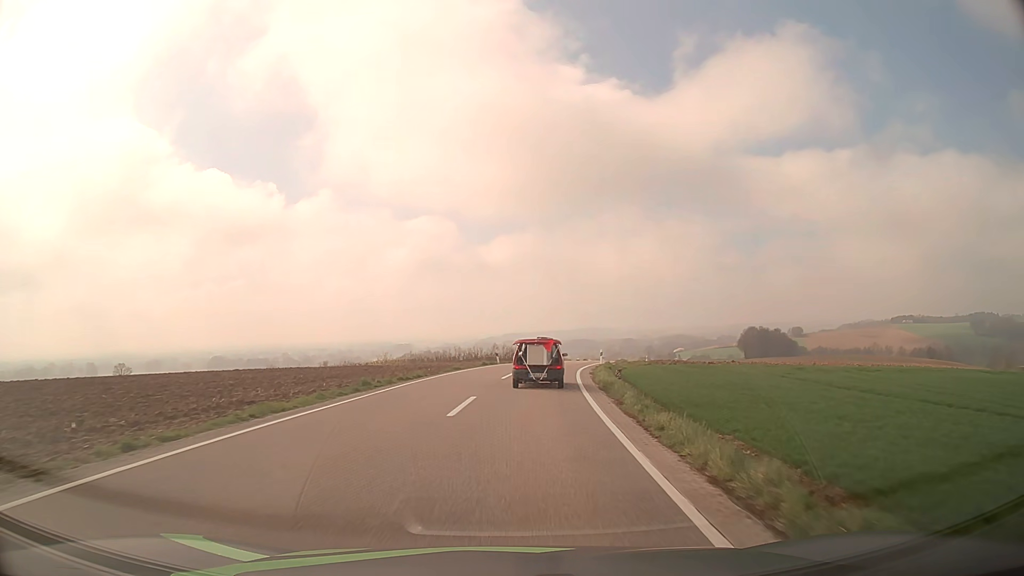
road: tertiary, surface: asphalt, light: Day
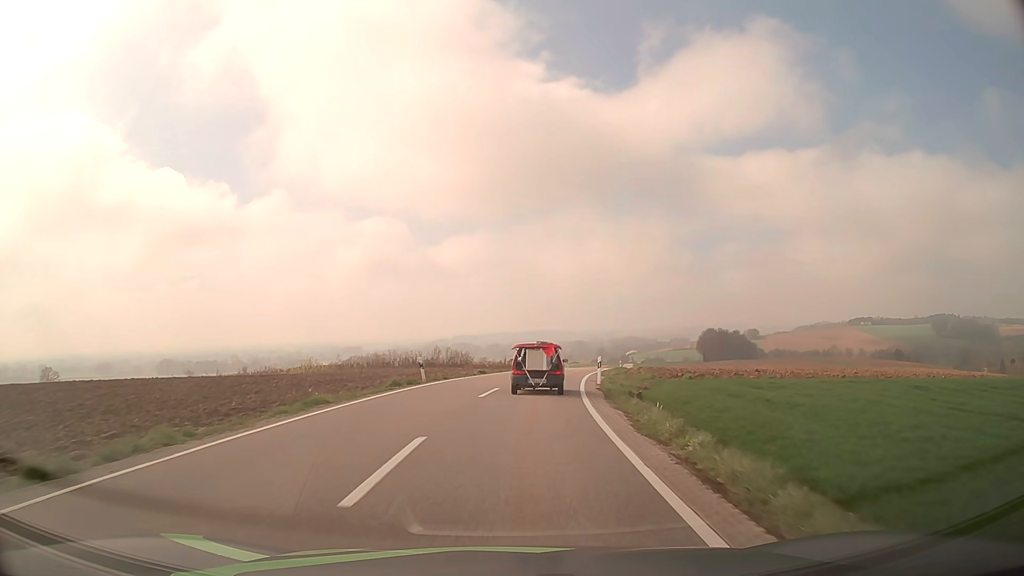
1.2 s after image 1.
(+0.6, +19.0) m; +4°
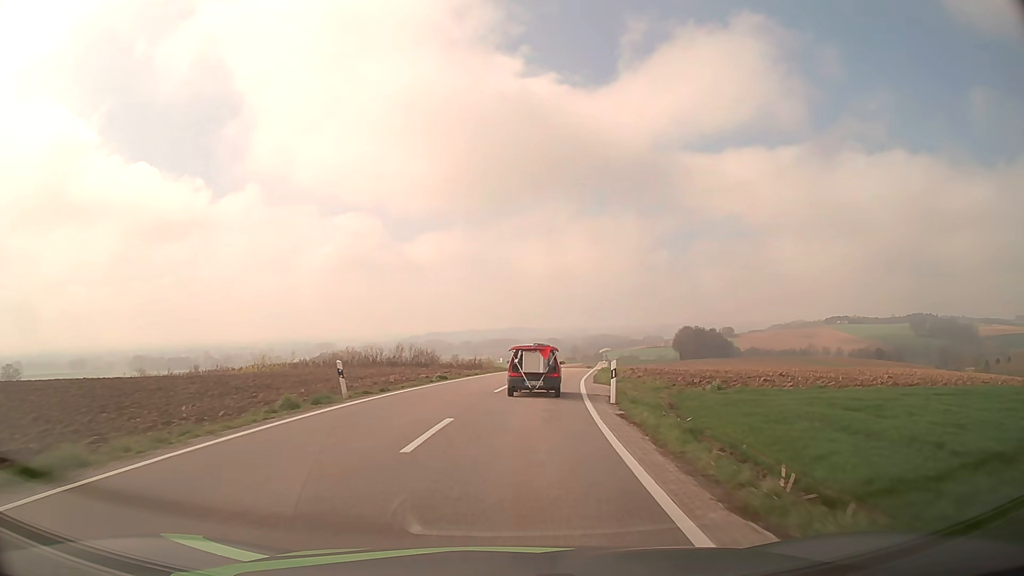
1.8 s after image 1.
(+0.2, +9.5) m; +2°
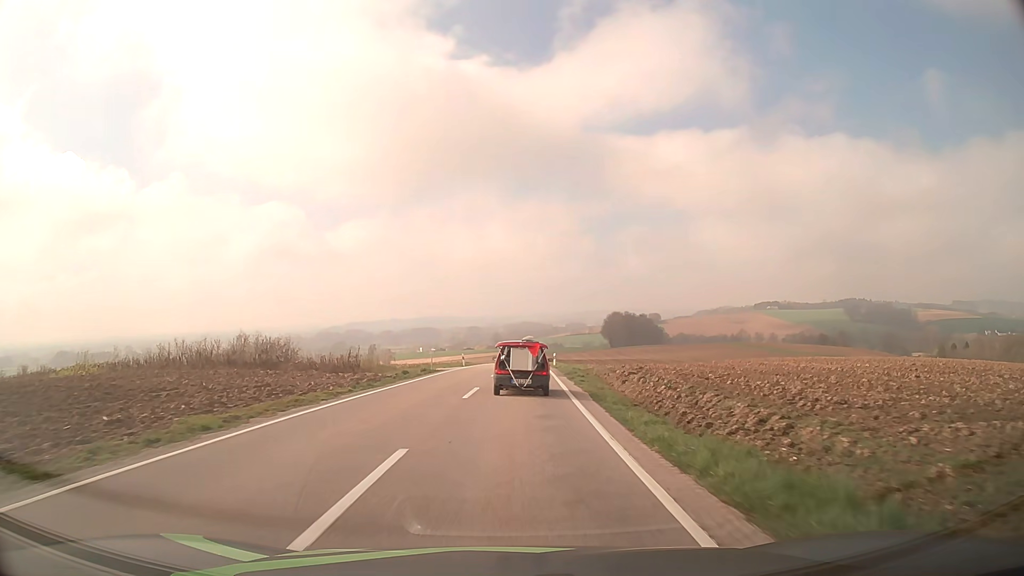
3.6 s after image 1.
(+1.8, +28.7) m; +7°
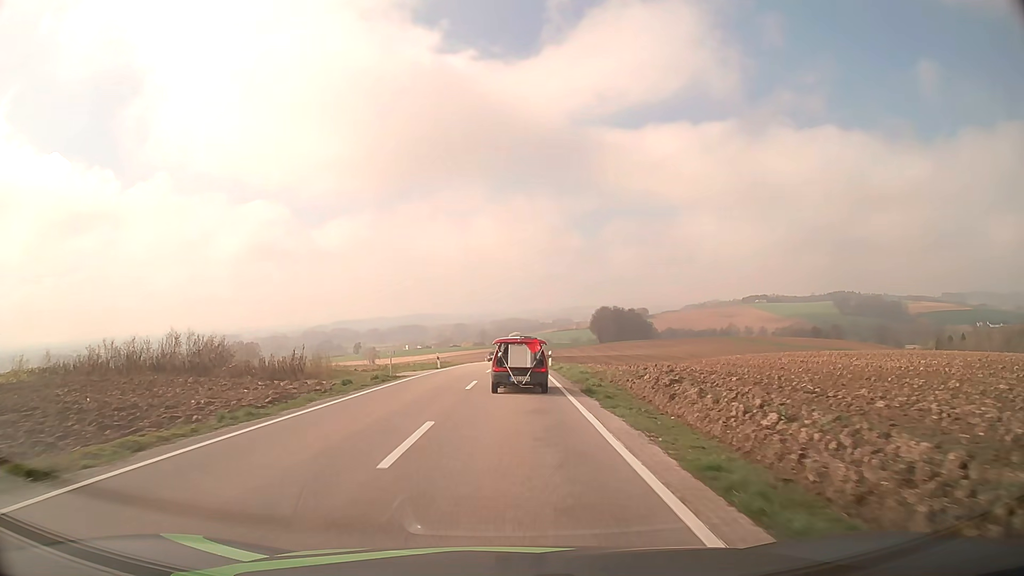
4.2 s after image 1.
(+0.1, +9.7) m; +1°
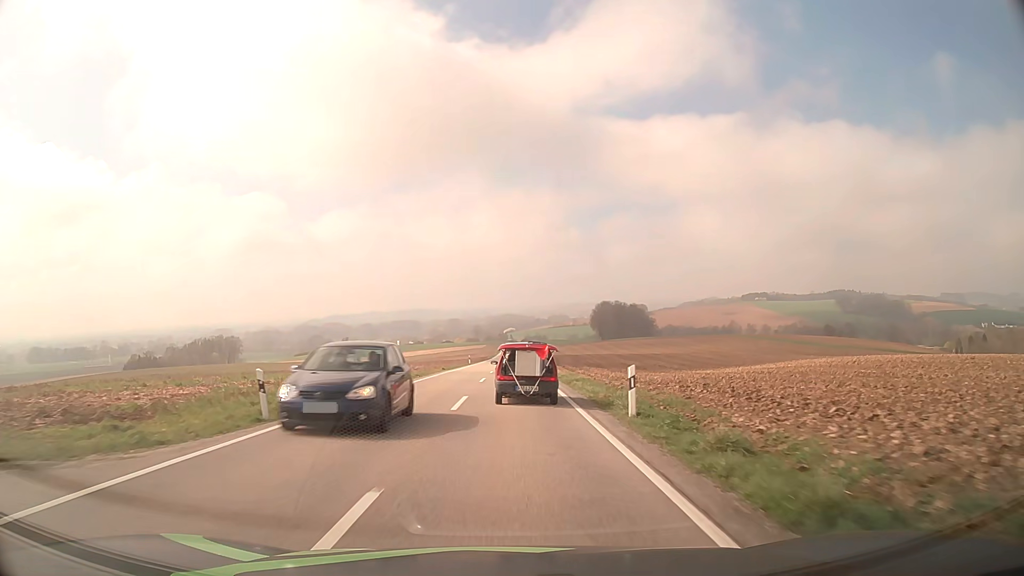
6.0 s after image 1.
(+0.2, +30.3) m; 0°
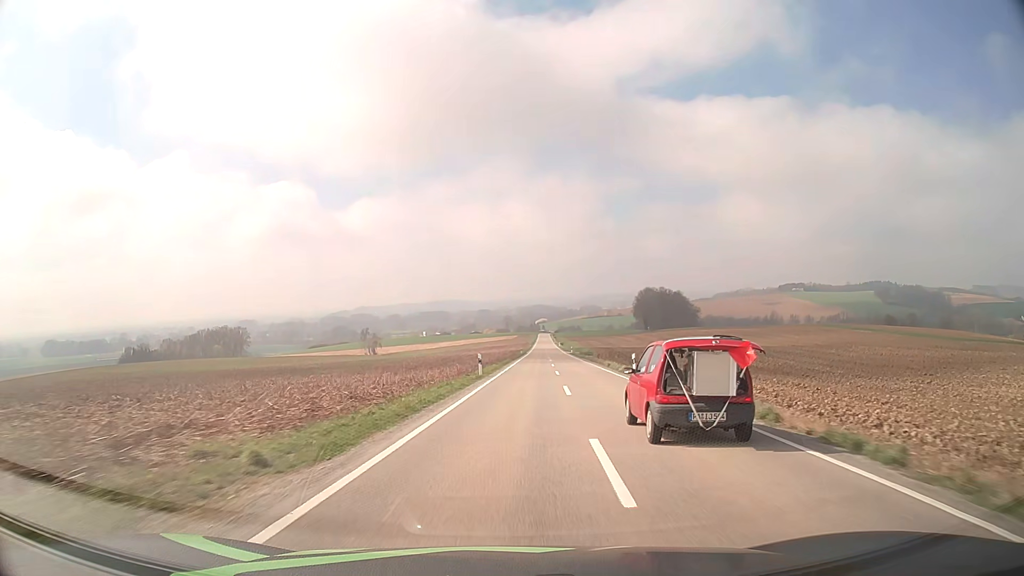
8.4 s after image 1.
(-1.7, +46.5) m; -3°
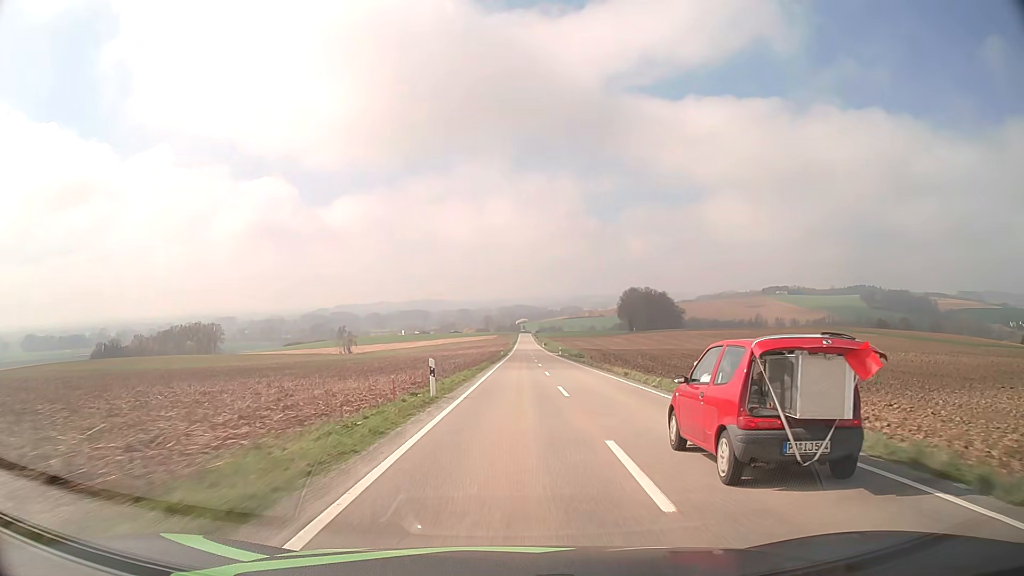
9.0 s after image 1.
(+0.2, +13.0) m; +2°
(0, +10) (0, +20) (0, +30) (+1, +40) (+1, +50) (+1, +60) (+1, +70) (+2, +80) (+2, +90) (+3, +100) m
